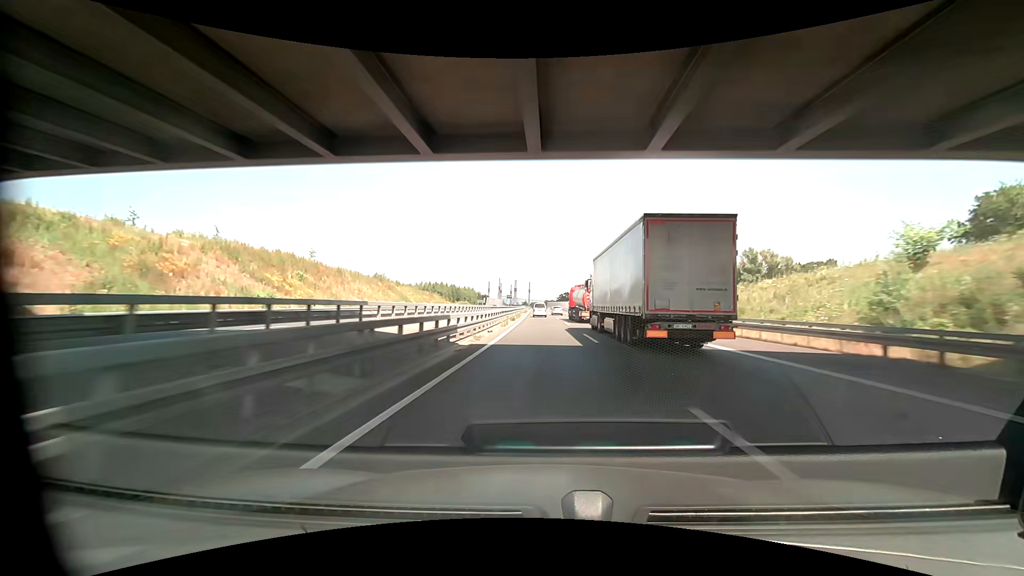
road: motorway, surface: asphalt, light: Day
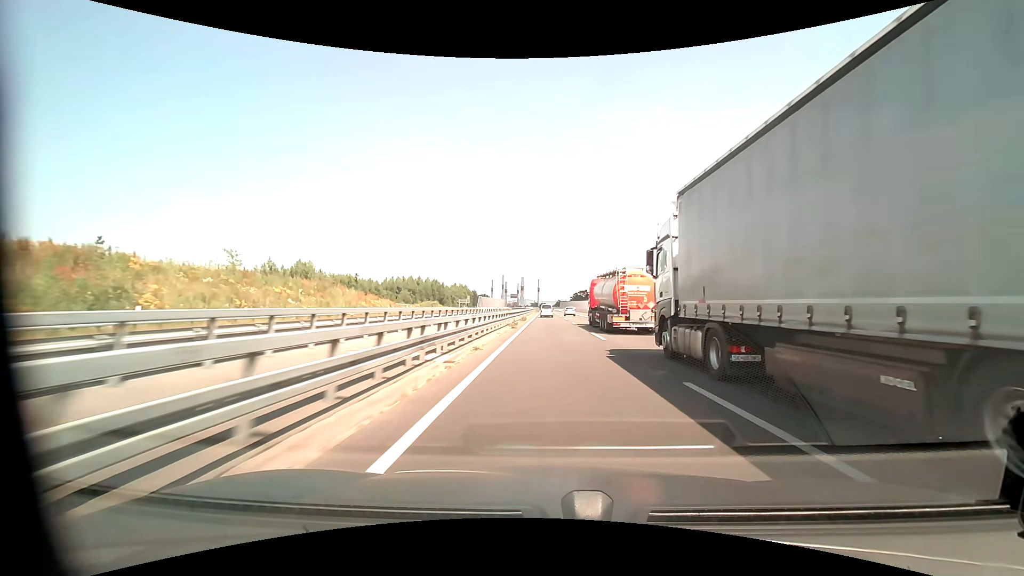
(-1.4, +69.5) m; -2°
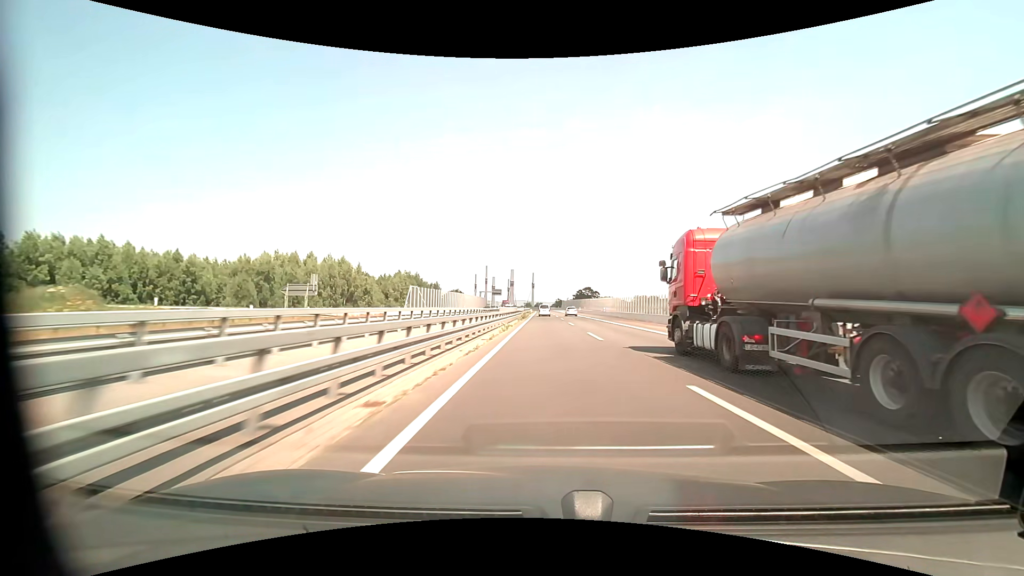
(+0.2, +90.3) m; +1°
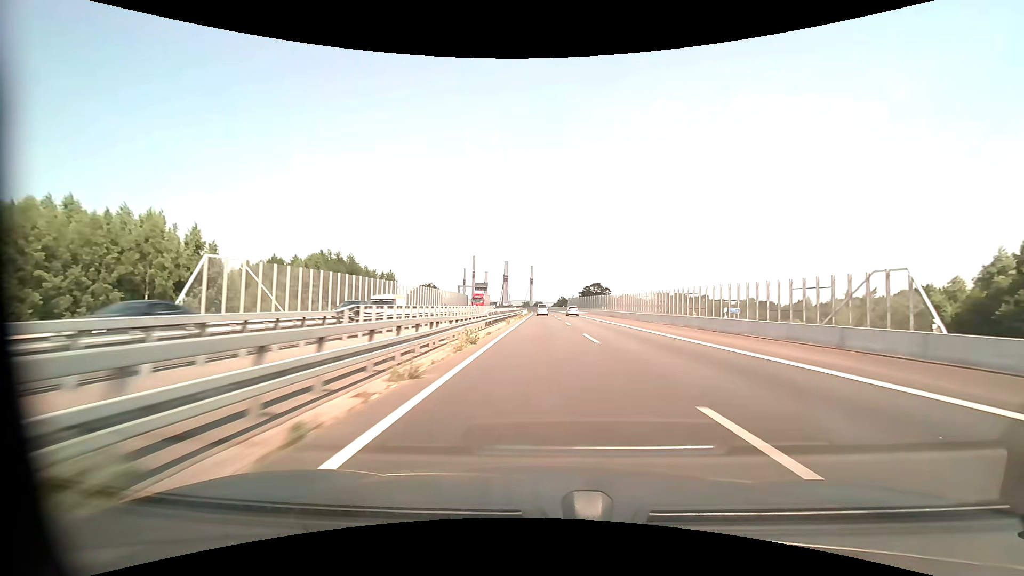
(0.0, +55.6) m; 0°
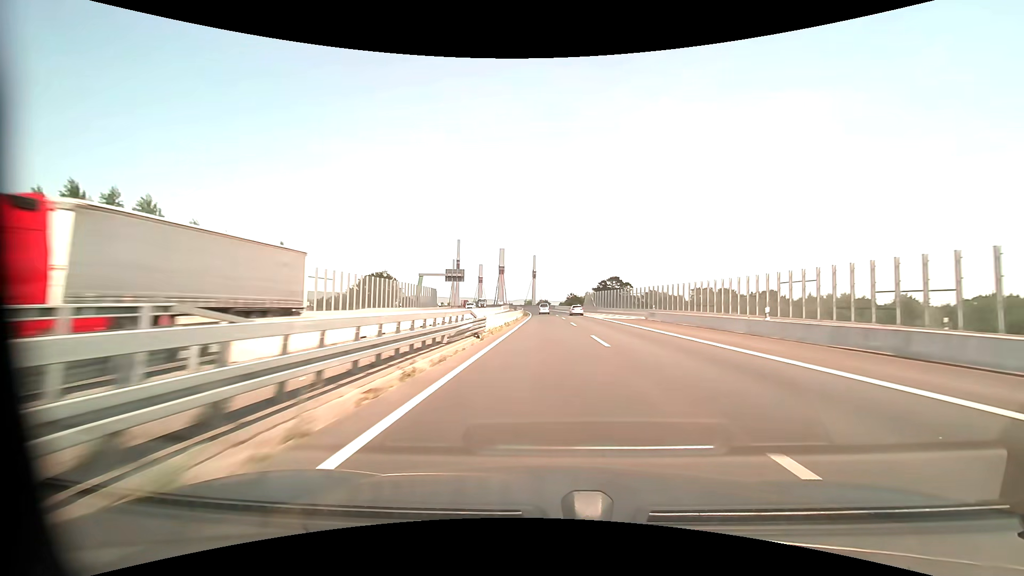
(-0.3, +55.7) m; -1°
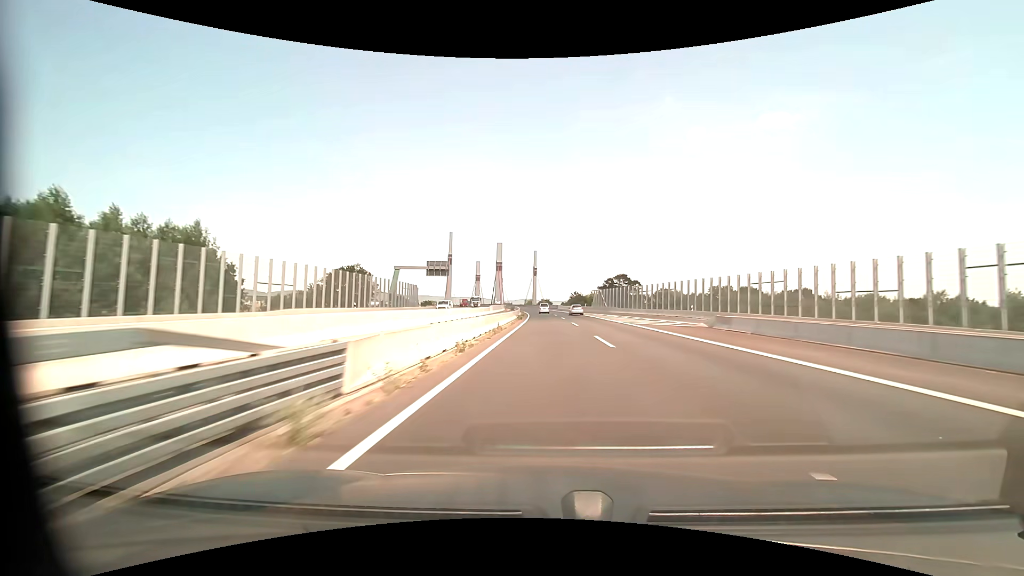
(0.0, +18.4) m; 0°
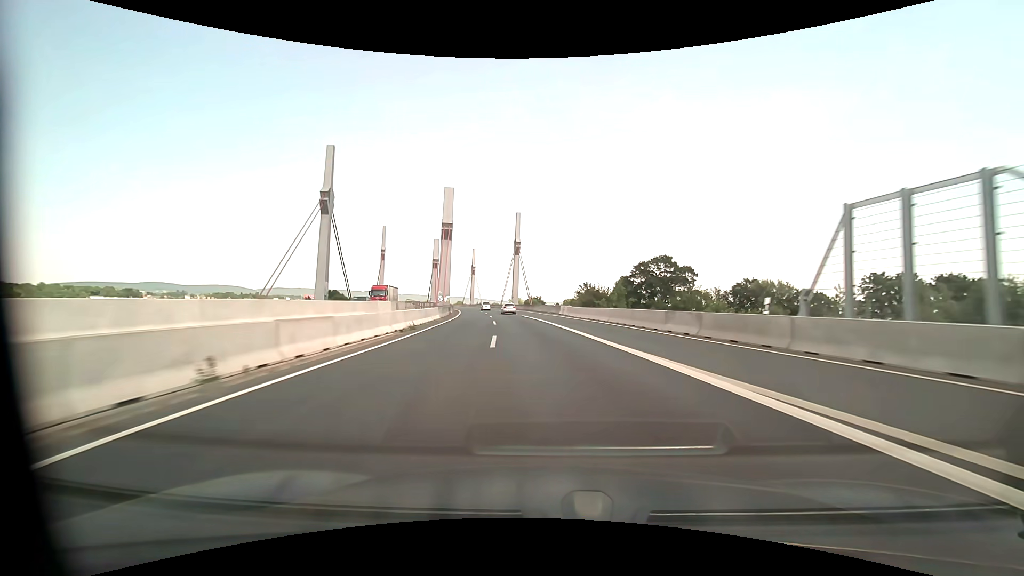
(+1.1, +89.7) m; +1°
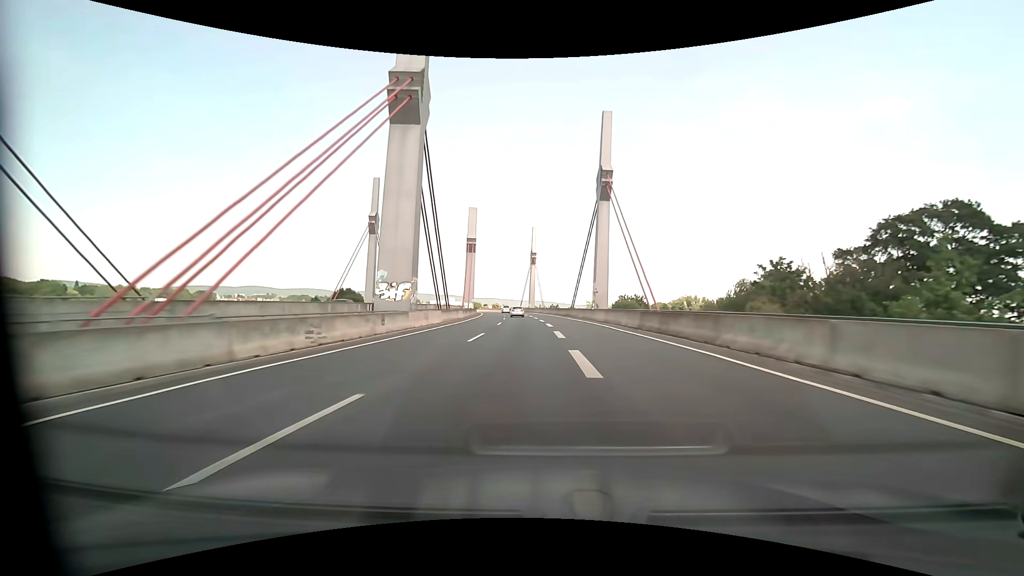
(-4.7, +67.5) m; -9°
(0, +10) (0, +20) (-1, +30) (-1, +40) (-2, +50) (-2, +60) (-3, +70) (-4, +80) (-5, +90) (-6, +100) m
